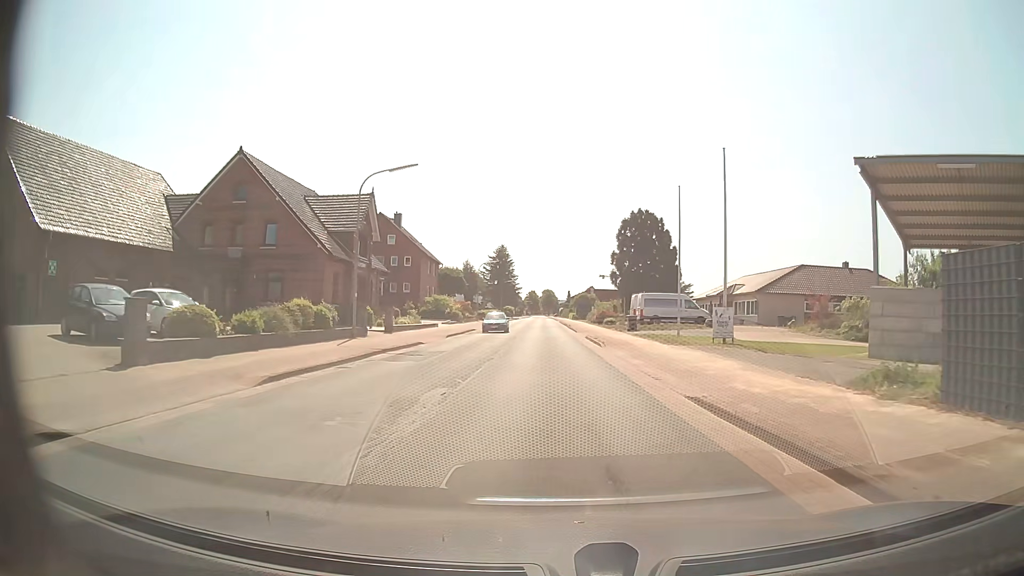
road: secondary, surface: asphalt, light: Day
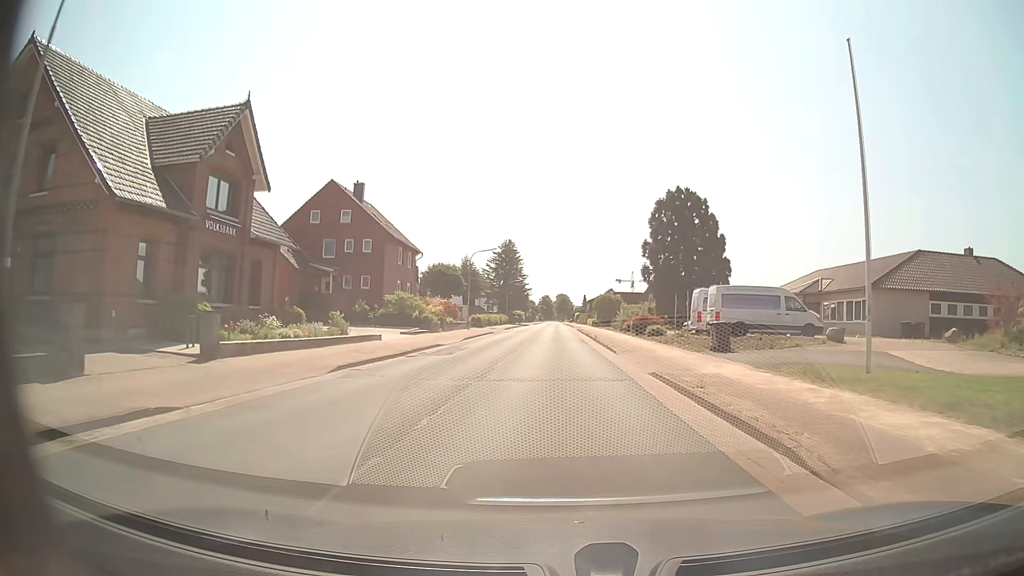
(-0.3, +21.3) m; -1°
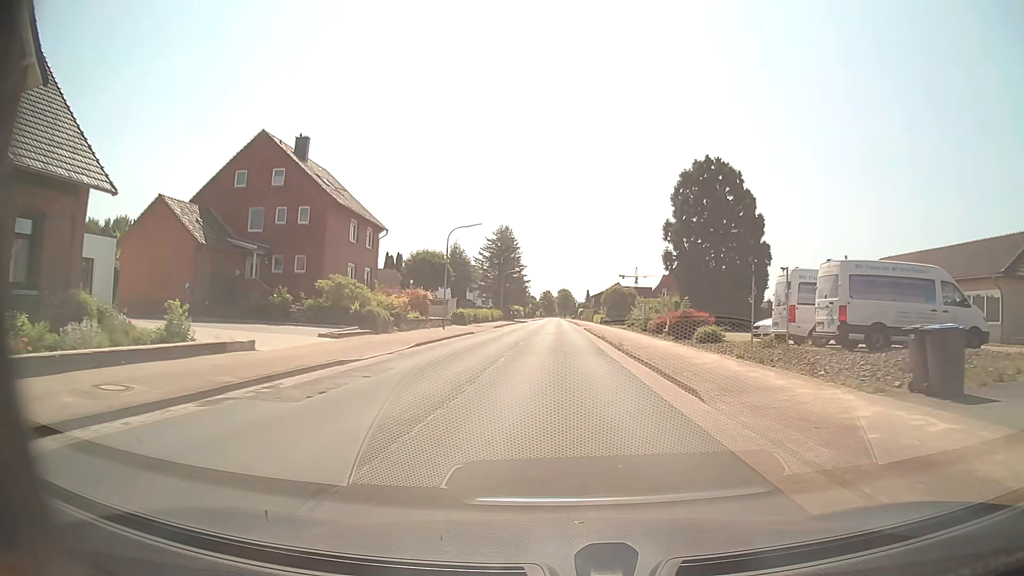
(0.0, +14.5) m; 0°
(0, +10) (0, +20) (0, +30) (0, +40) (0, +50) (0, +60) (0, +70) (0, +80) (+1, +90) (+1, +100) m
